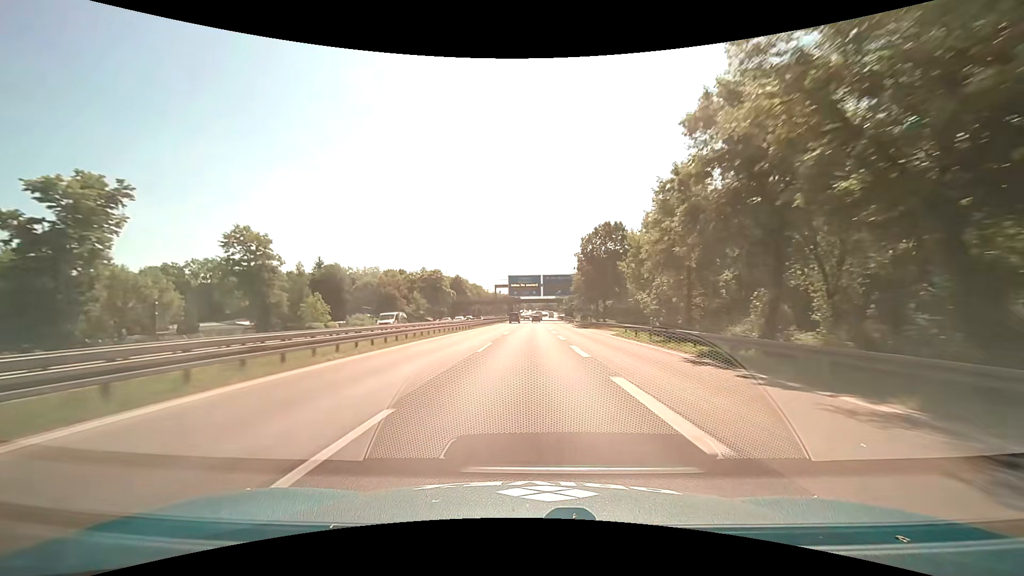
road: motorway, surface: asphalt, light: Day
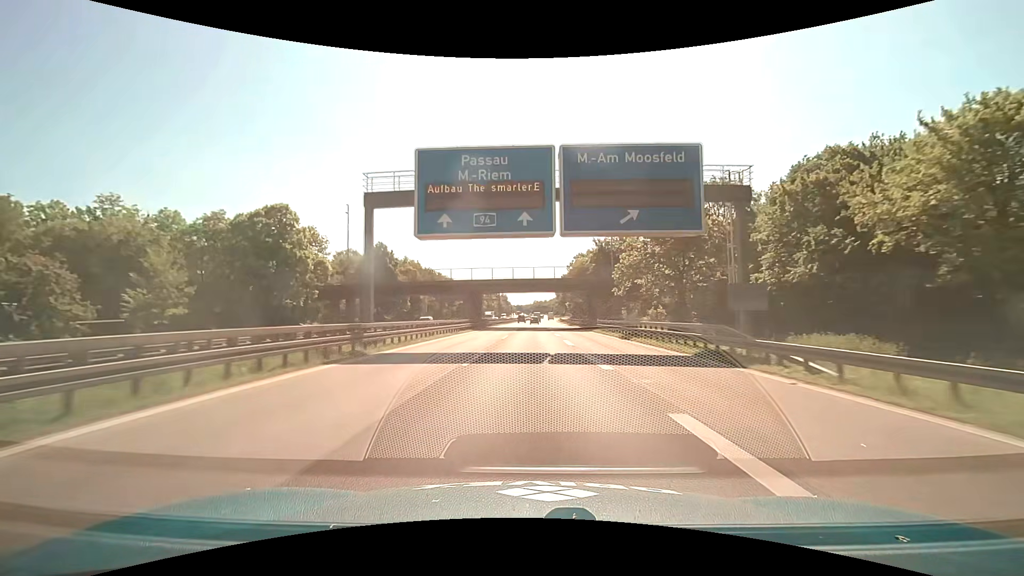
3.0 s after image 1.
(+0.7, +76.5) m; +1°
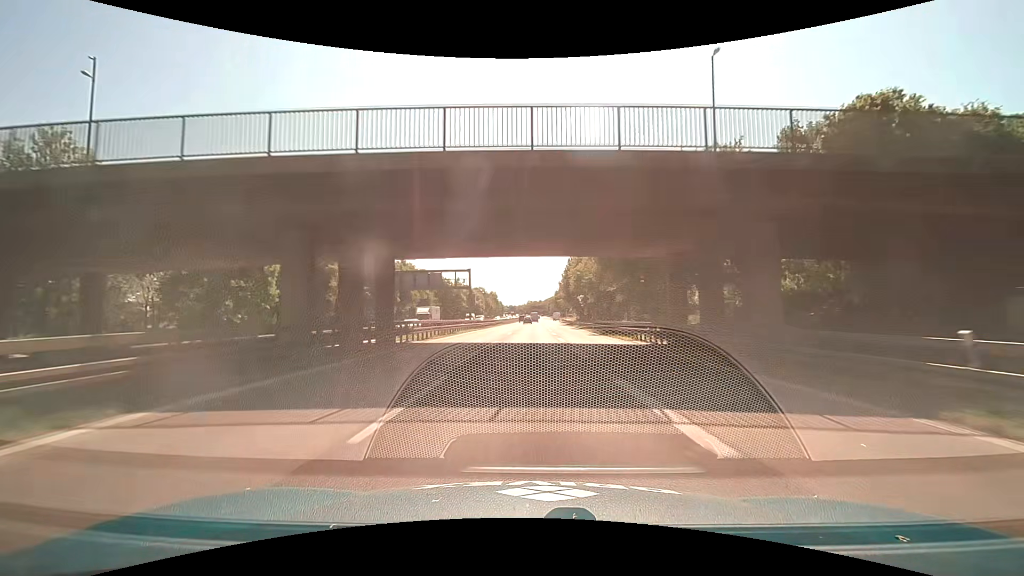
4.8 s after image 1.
(+0.3, +44.3) m; +1°
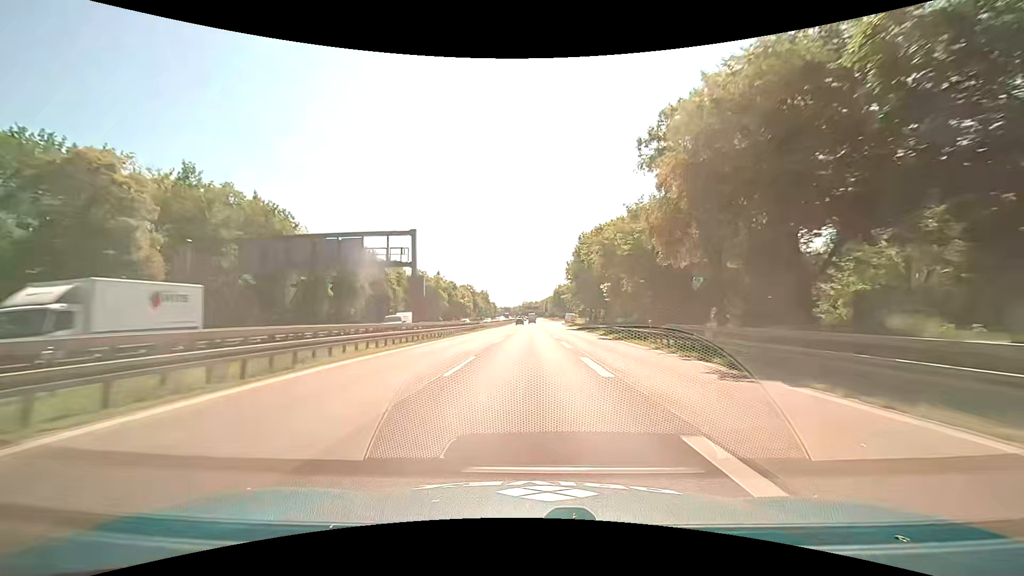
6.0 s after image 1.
(+0.4, +29.6) m; +1°
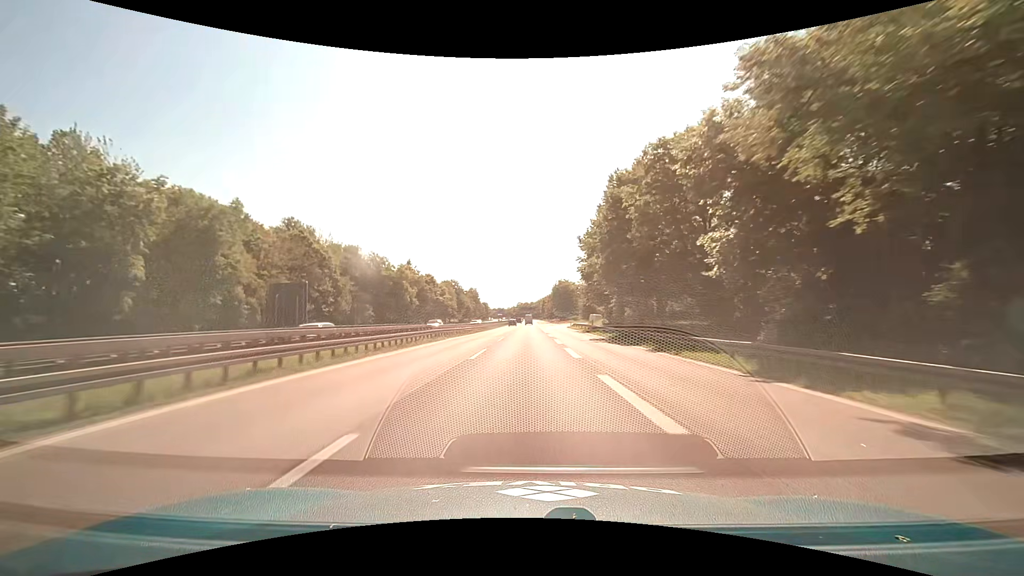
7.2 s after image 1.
(0.0, +30.1) m; 0°
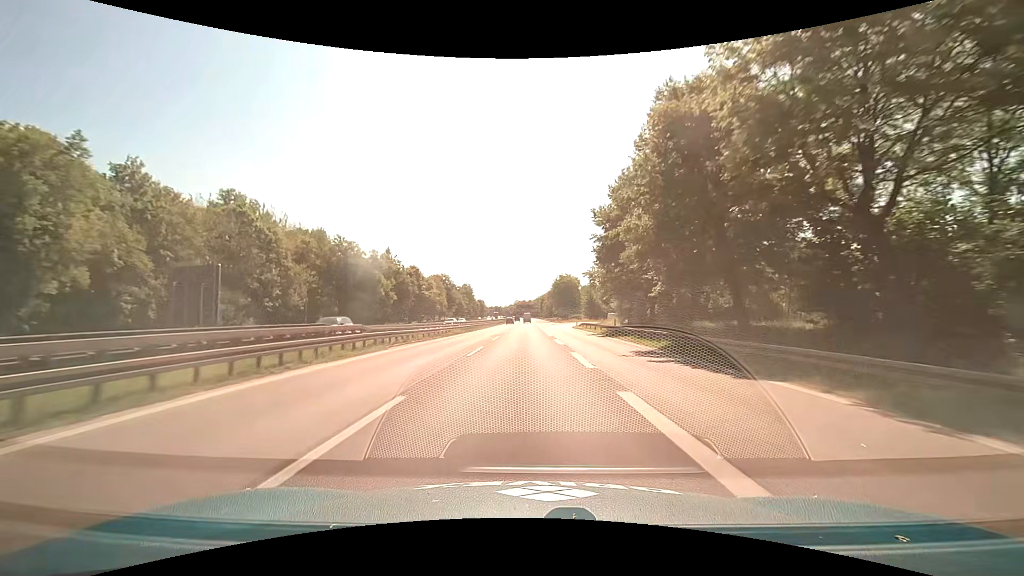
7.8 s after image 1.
(+0.1, +15.3) m; 0°
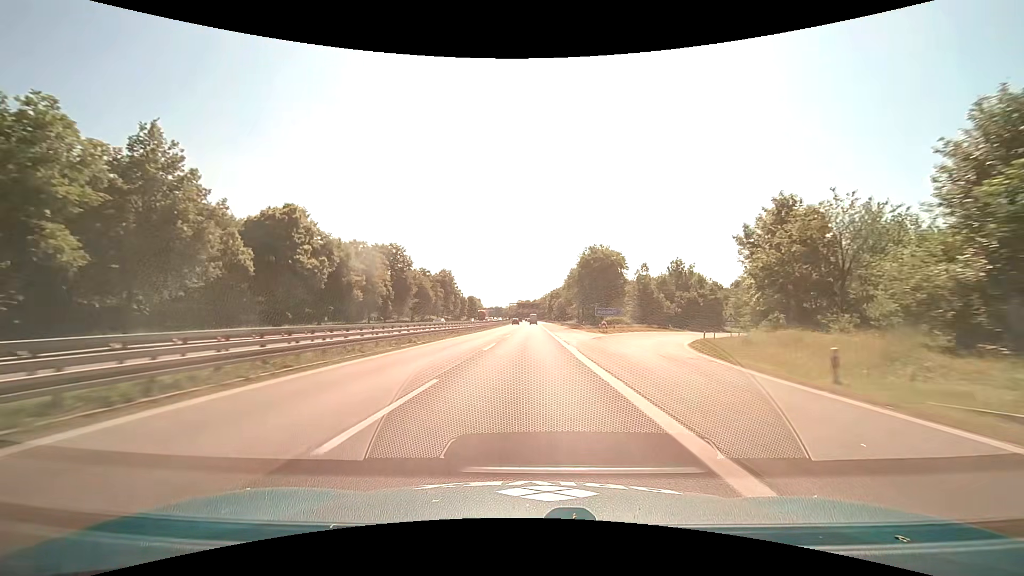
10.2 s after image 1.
(-0.2, +62.5) m; 0°
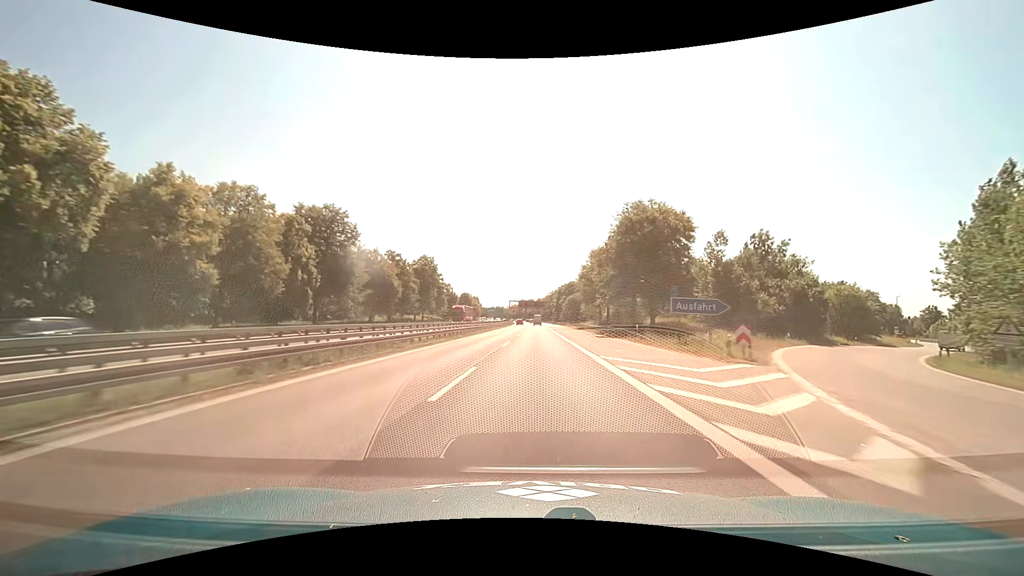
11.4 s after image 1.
(-0.3, +32.1) m; -1°
(0, +10) (0, +20) (0, +30) (0, +40) (+1, +50) (+1, +60) (+1, +70) (+1, +80) (+1, +90) (+1, +100) m
